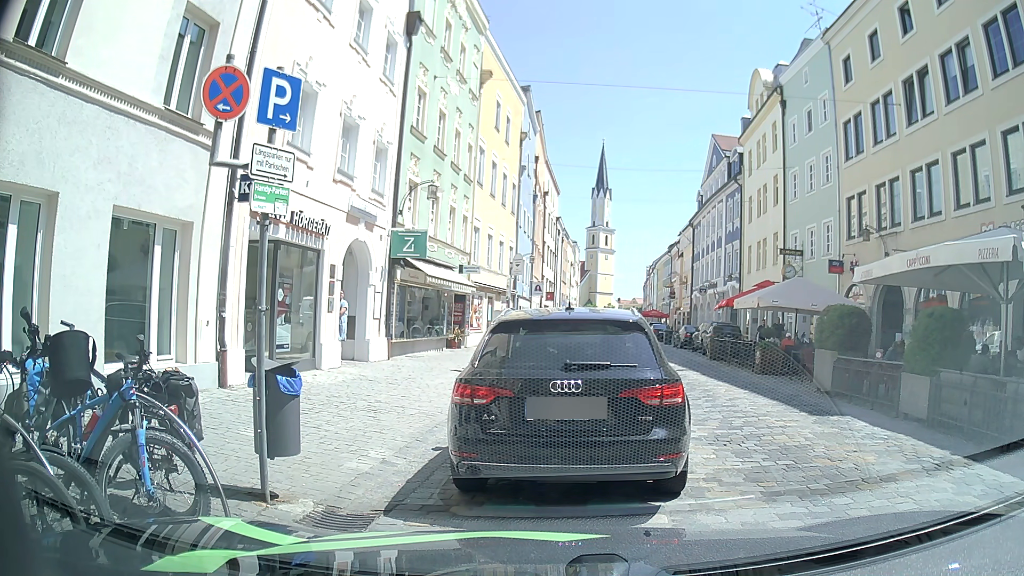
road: residential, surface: sett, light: Day
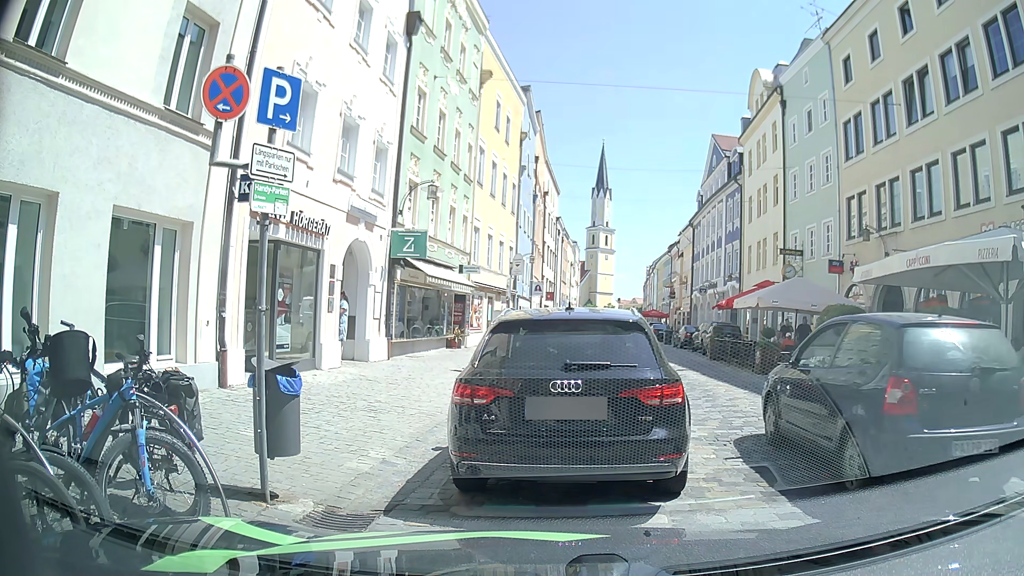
(0.0, 0.0) m; 0°
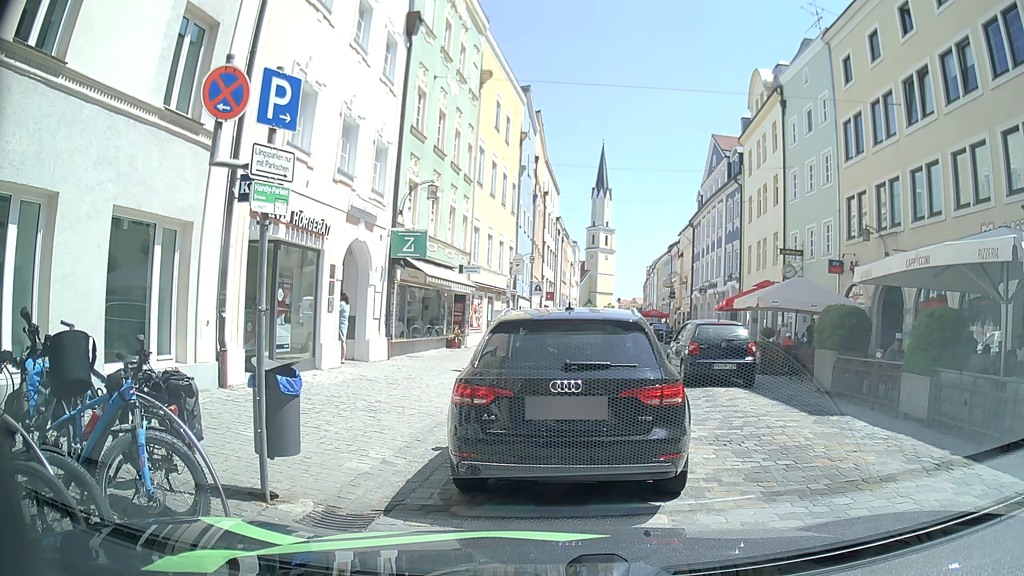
(0.0, 0.0) m; 0°
